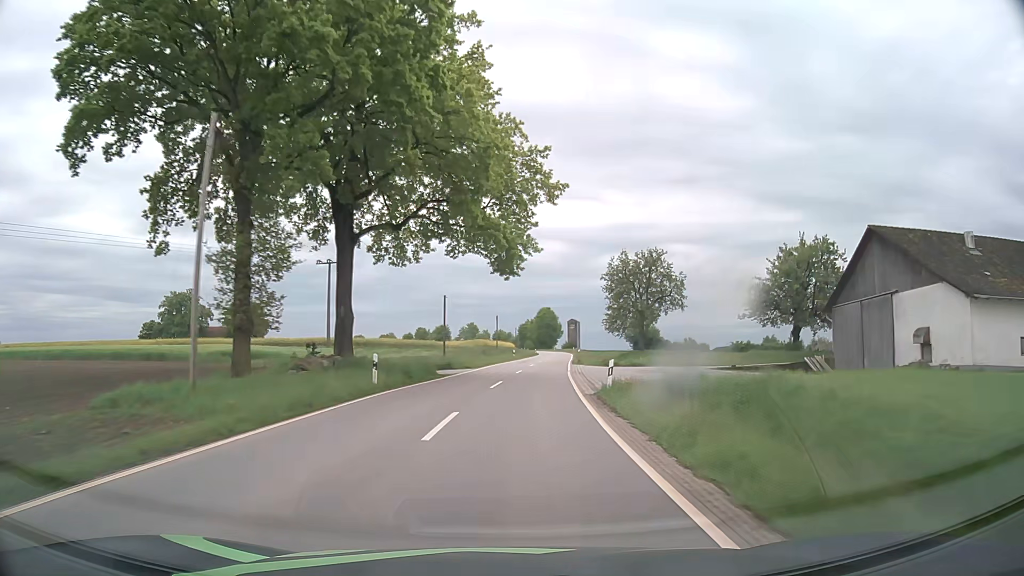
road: tertiary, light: Day
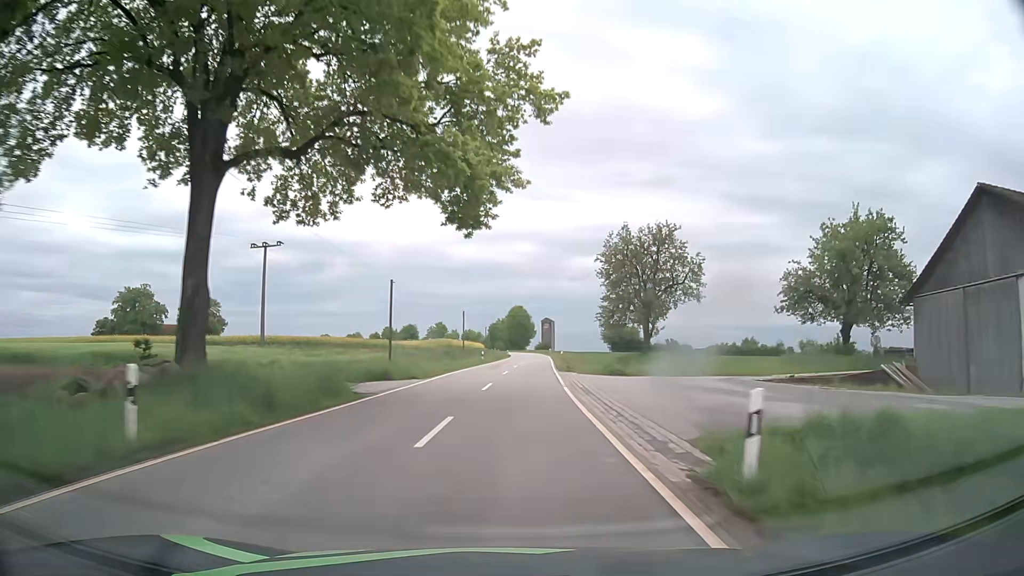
(+0.3, +12.7) m; +3°
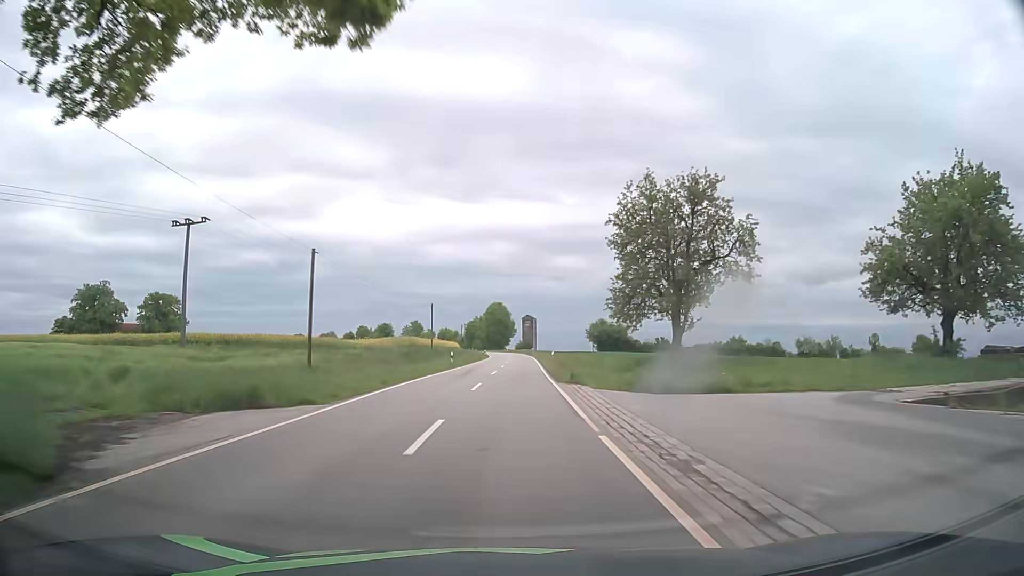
(+0.2, +12.9) m; +2°
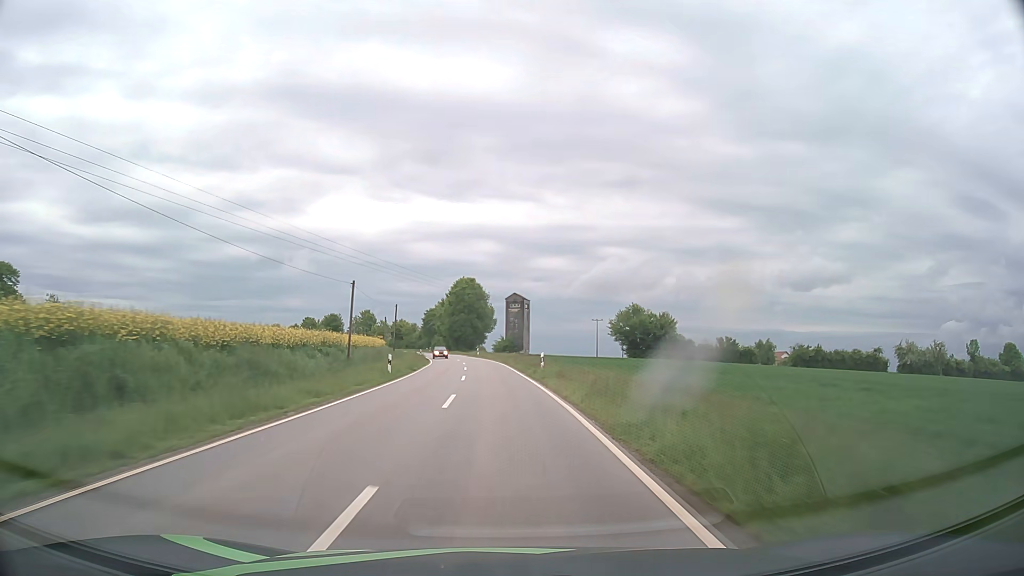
(+1.6, +67.1) m; +2°
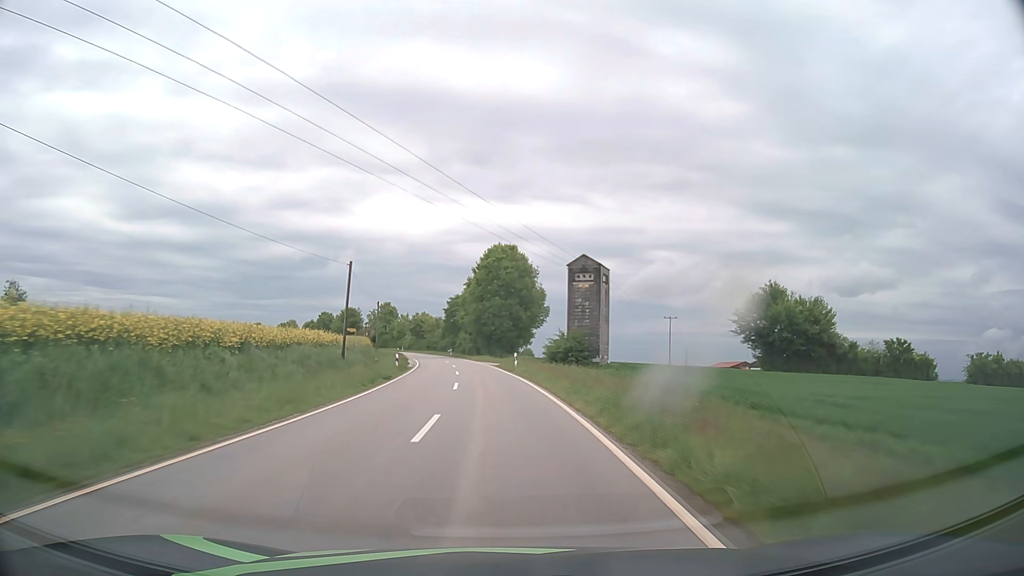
(-0.9, +41.9) m; -3°
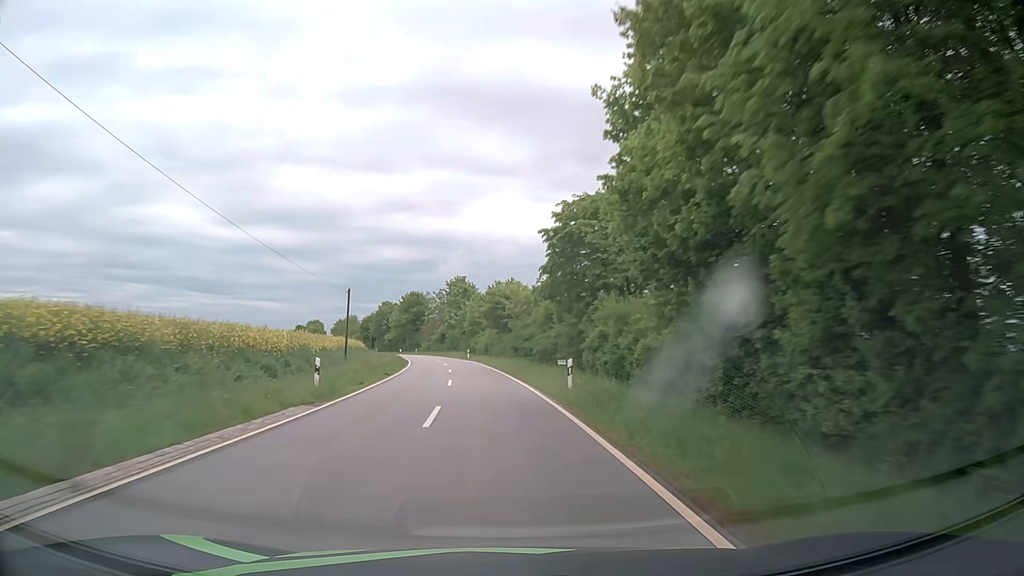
(-6.2, +71.5) m; -10°
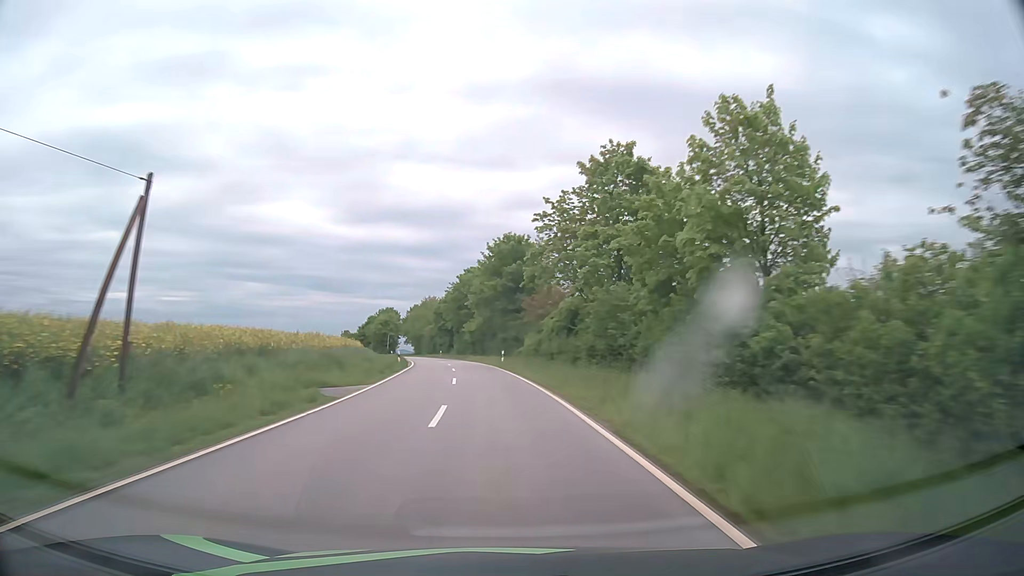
(-7.0, +73.5) m; -11°
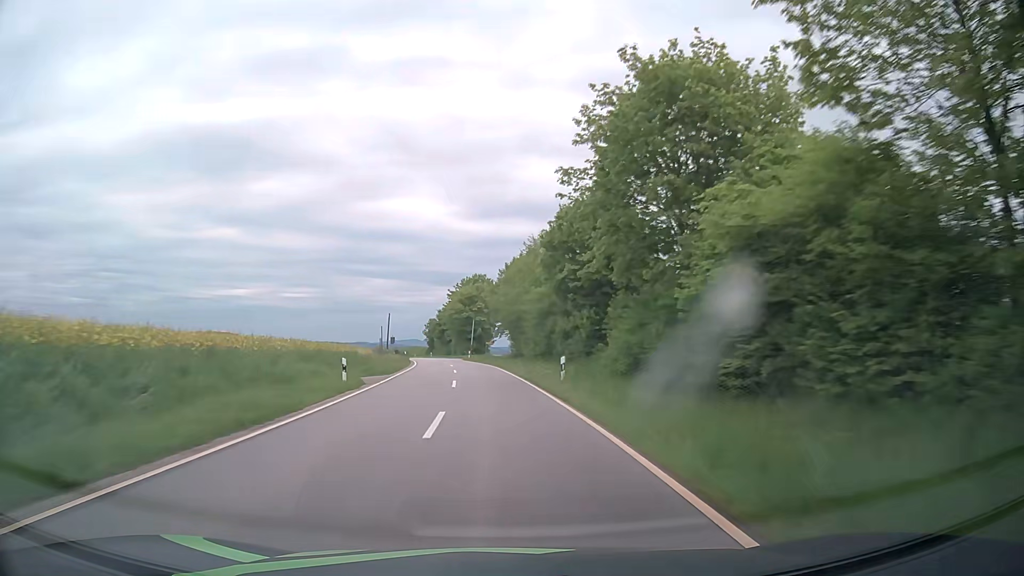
(-6.3, +74.4) m; -10°
